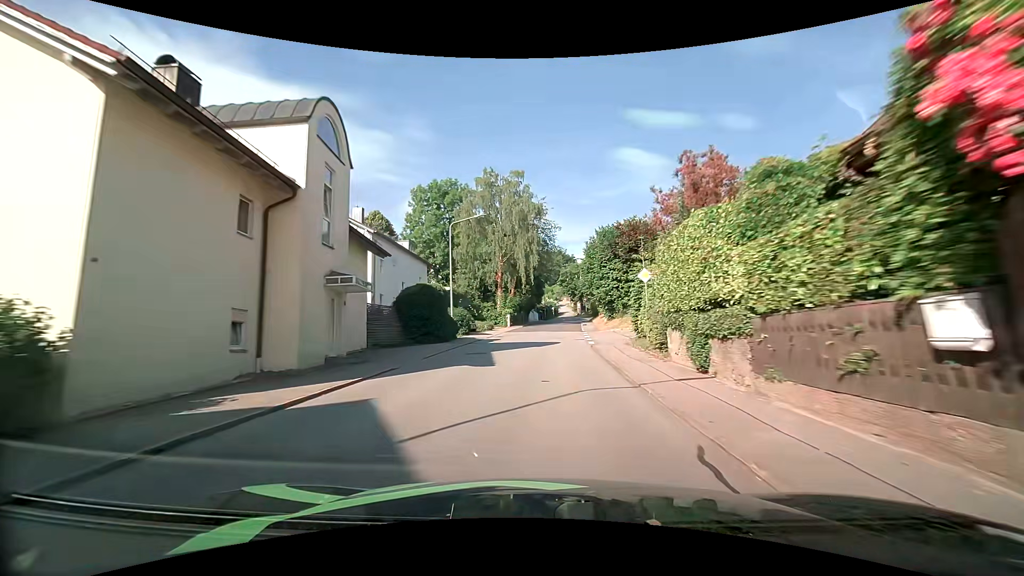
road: tertiary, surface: asphalt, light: Day
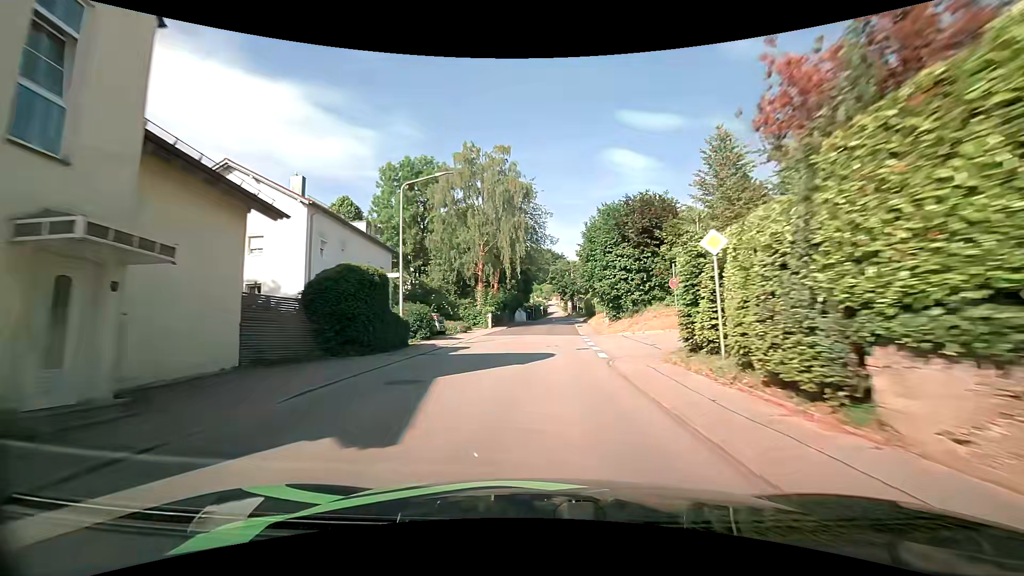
(+0.1, +8.9) m; +2°
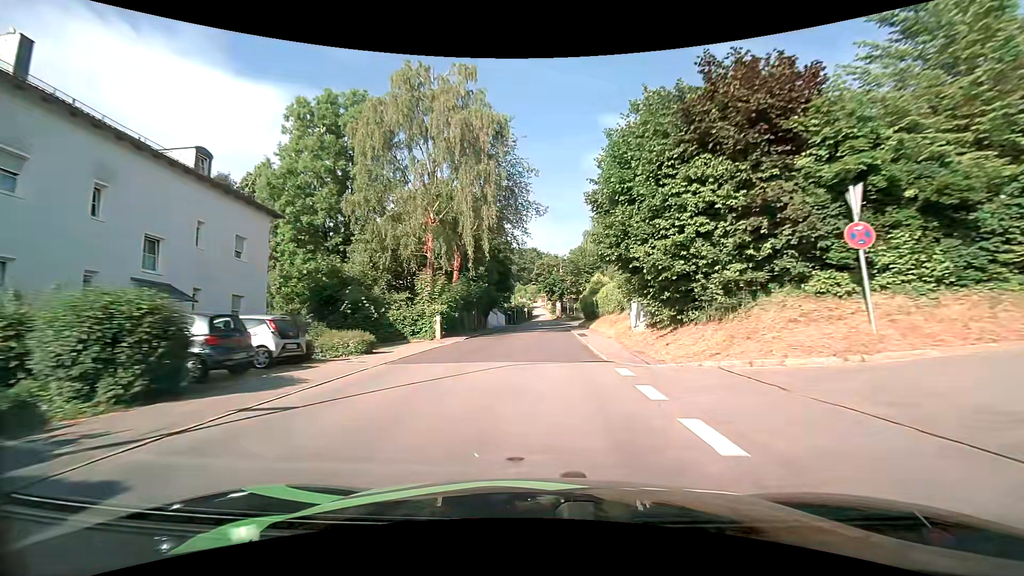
(+0.3, +17.7) m; +1°
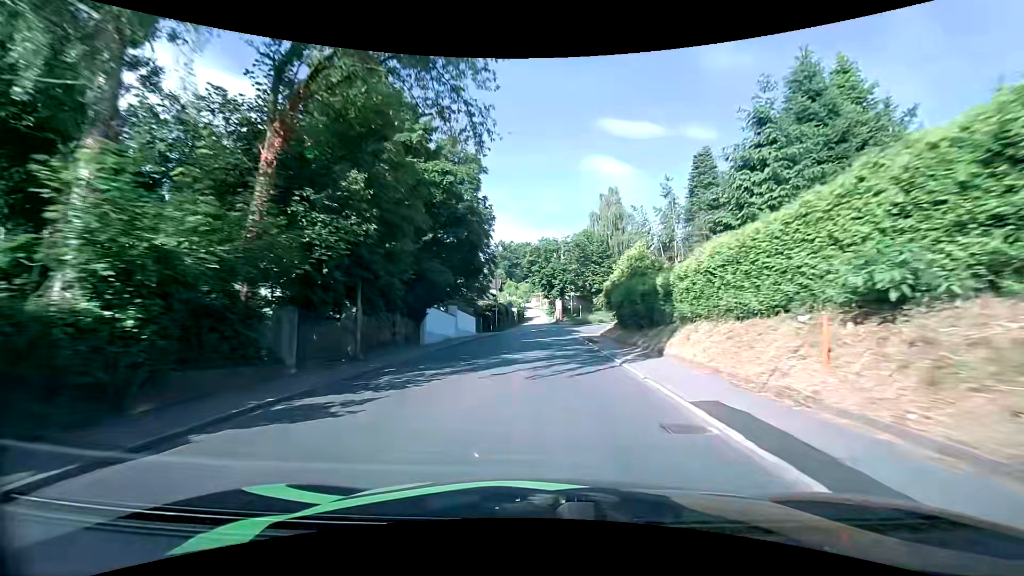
(+0.3, +25.5) m; +1°
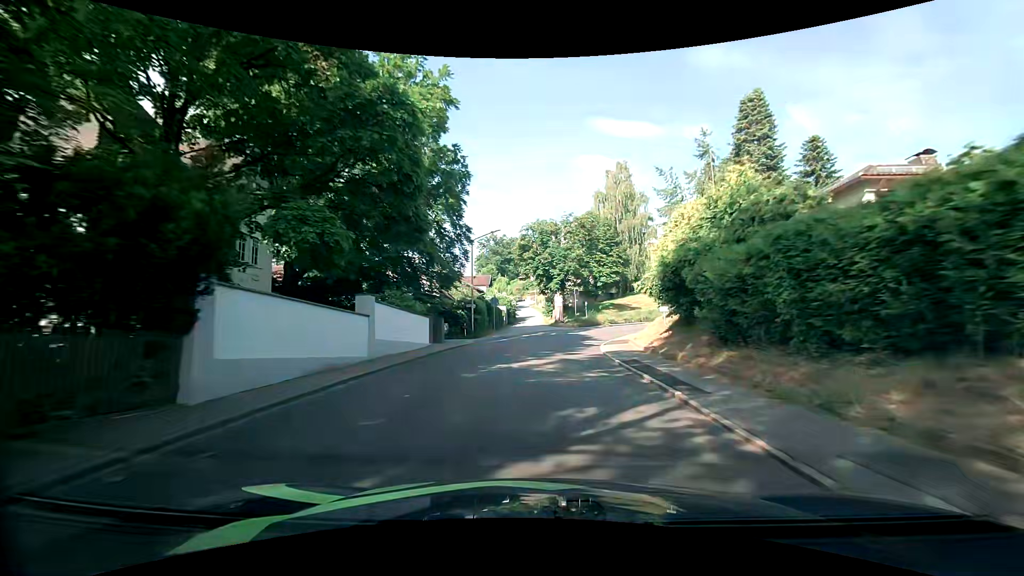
(0.0, +15.4) m; 0°
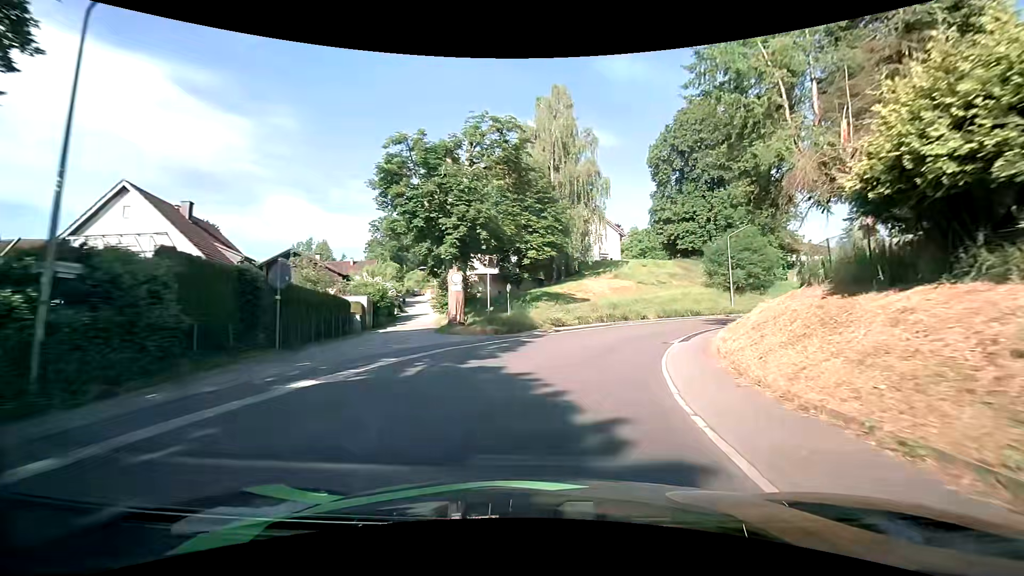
(+1.7, +27.5) m; +10°
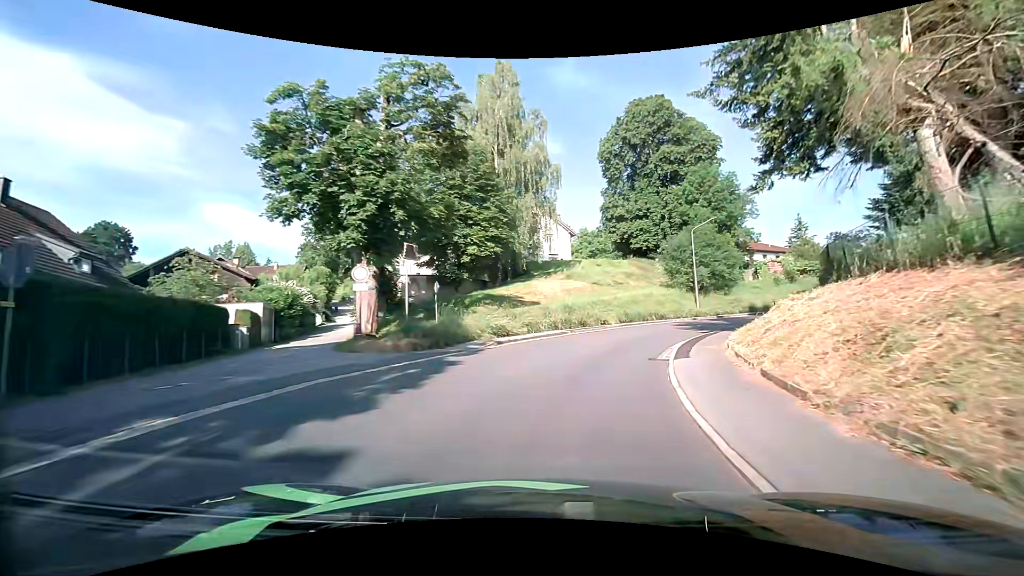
(+0.4, +6.7) m; +6°
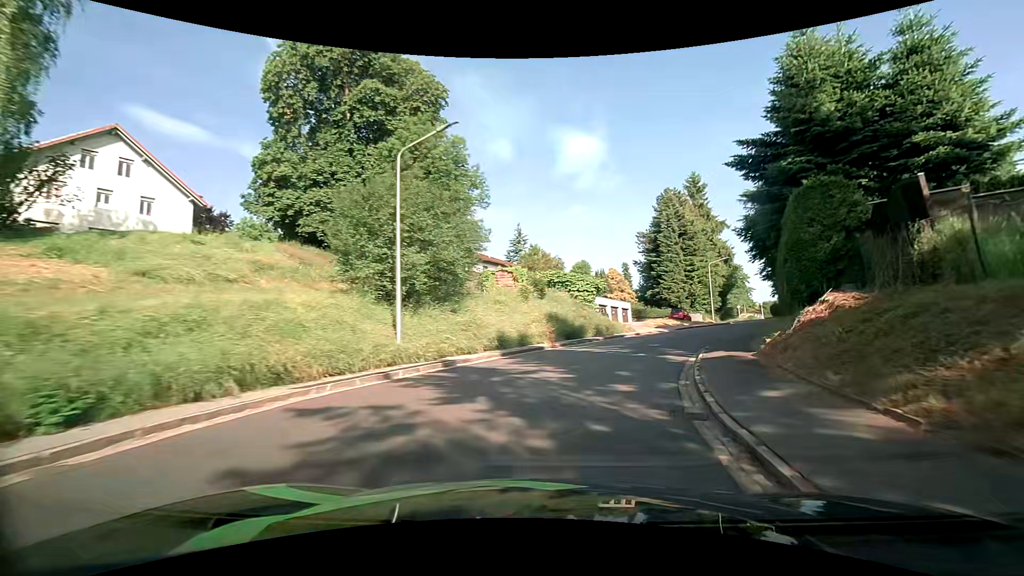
(+6.8, +25.9) m; +32°
(+1, +10) (+4, +19) (+9, +28) (+14, +37) (+19, +45) (+24, +54) (+29, +63) (+33, +72) (+36, +82) (+37, +91) m
